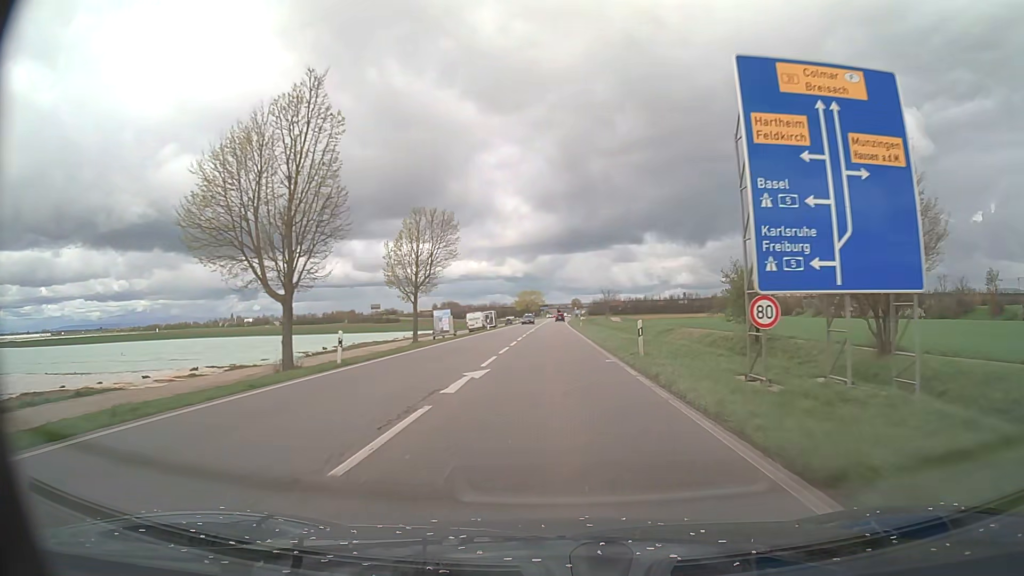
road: primary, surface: asphalt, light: Day
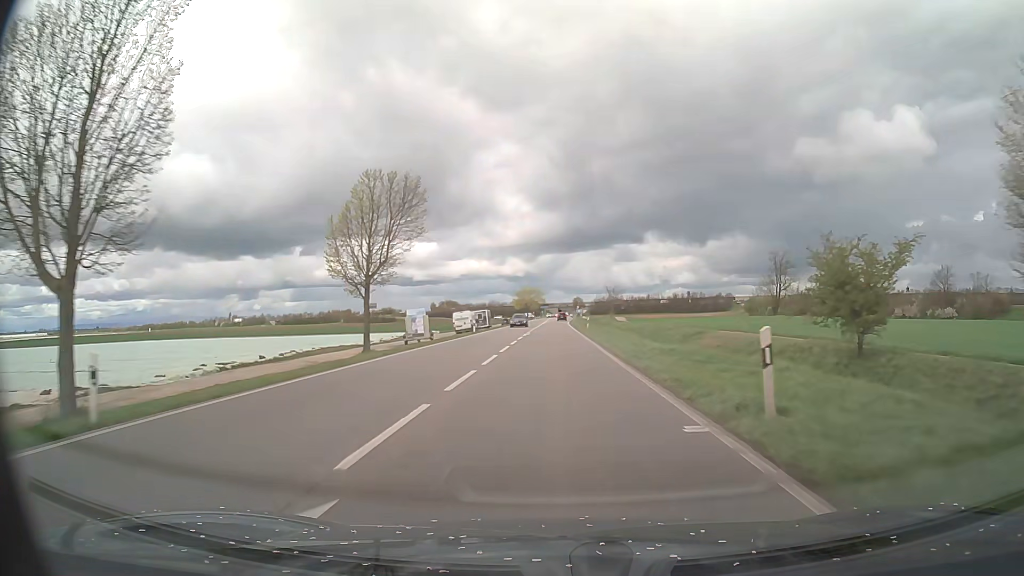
(0.0, +11.8) m; 0°
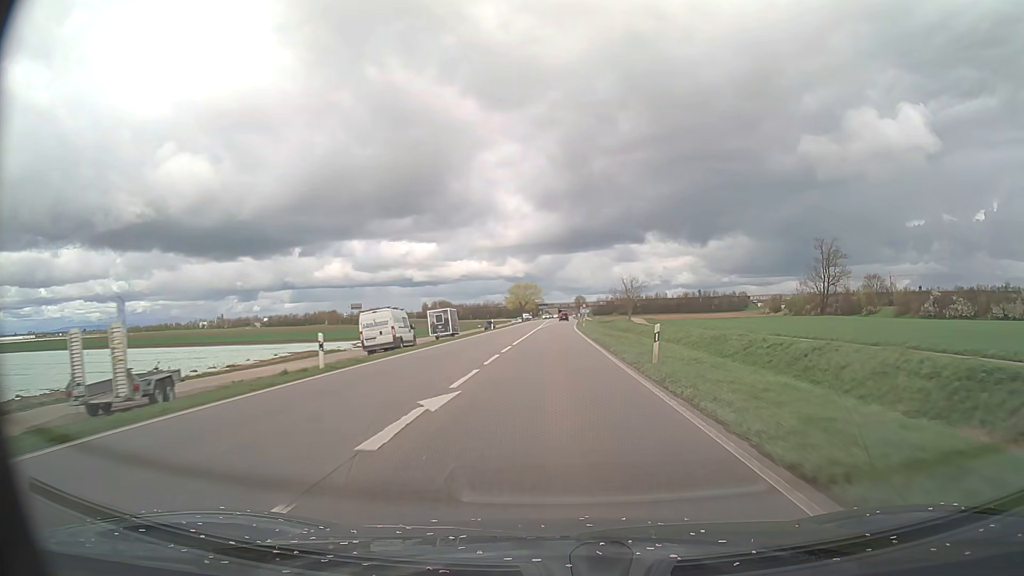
(0.0, +35.1) m; 0°
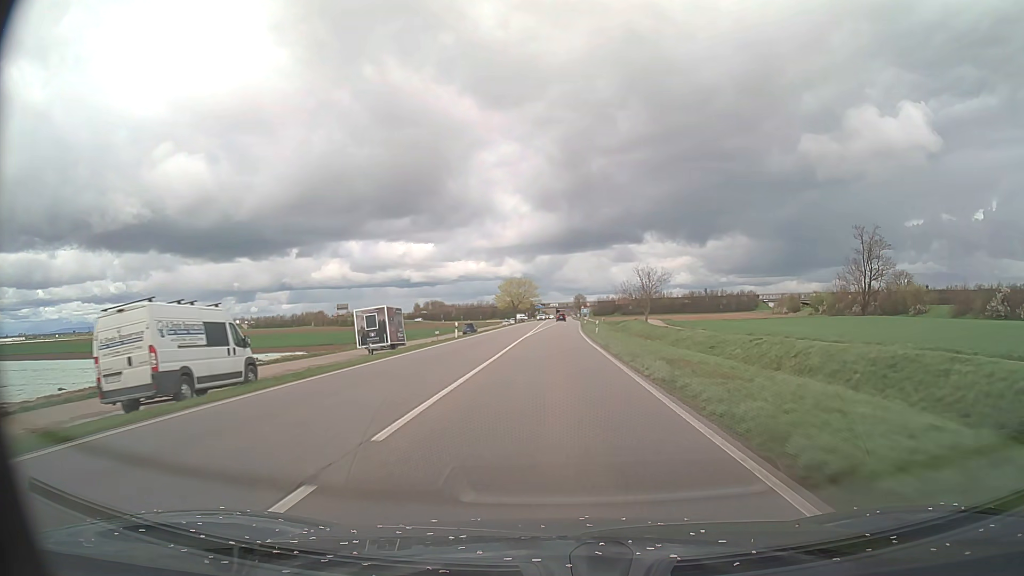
(-0.1, +23.4) m; 0°
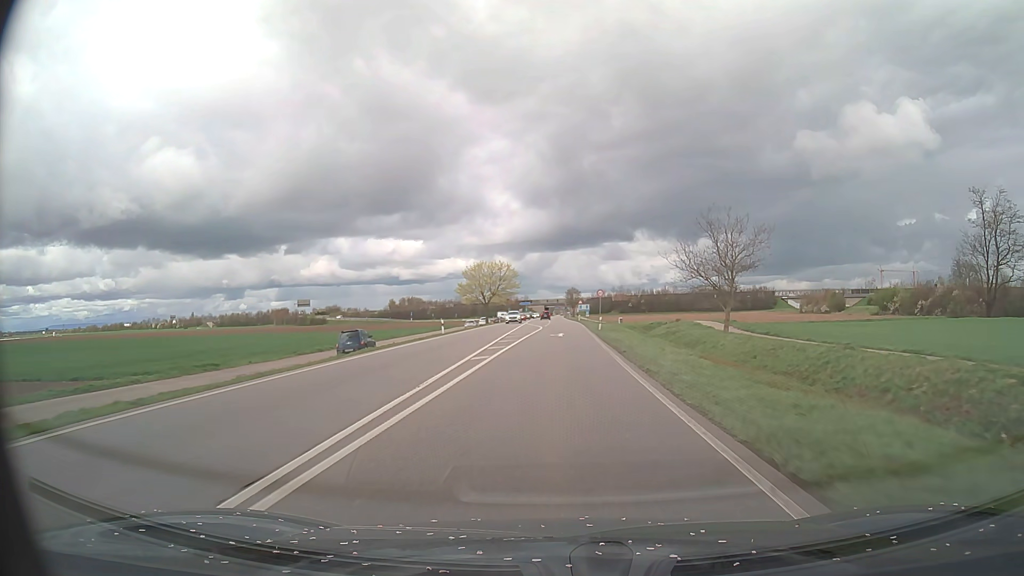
(+0.4, +46.6) m; +1°
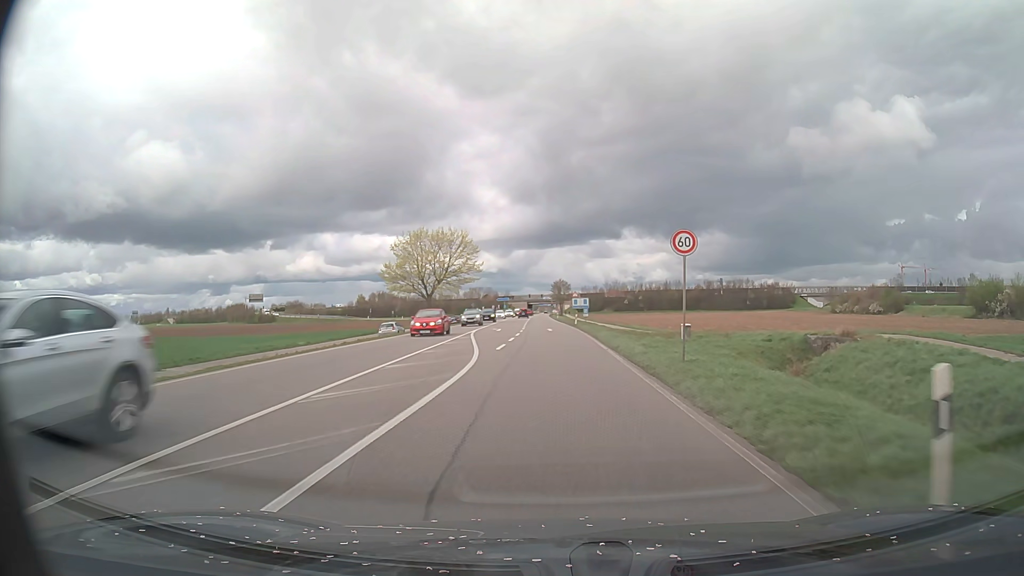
(+0.5, +42.1) m; +1°
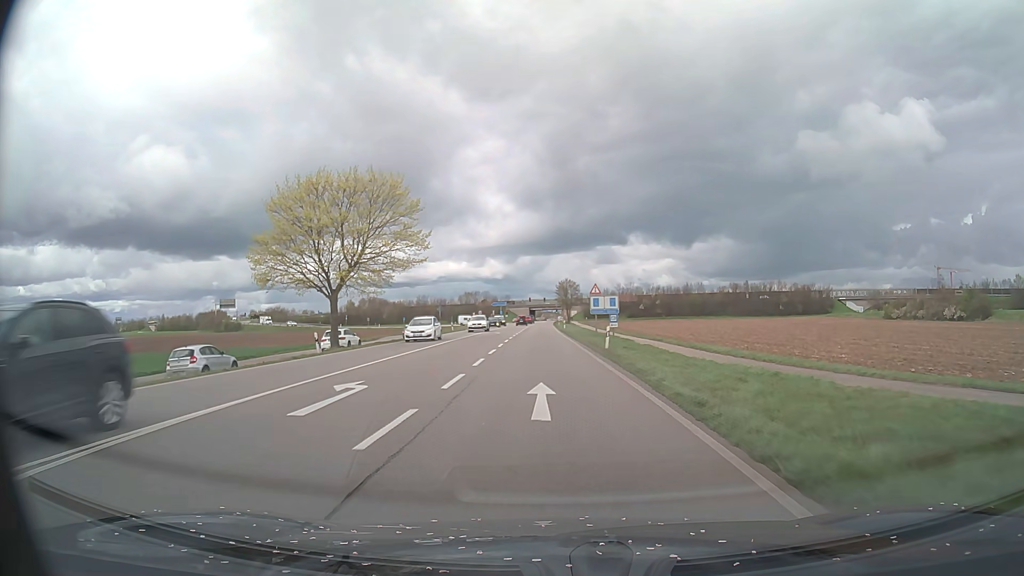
(0.0, +33.8) m; 0°
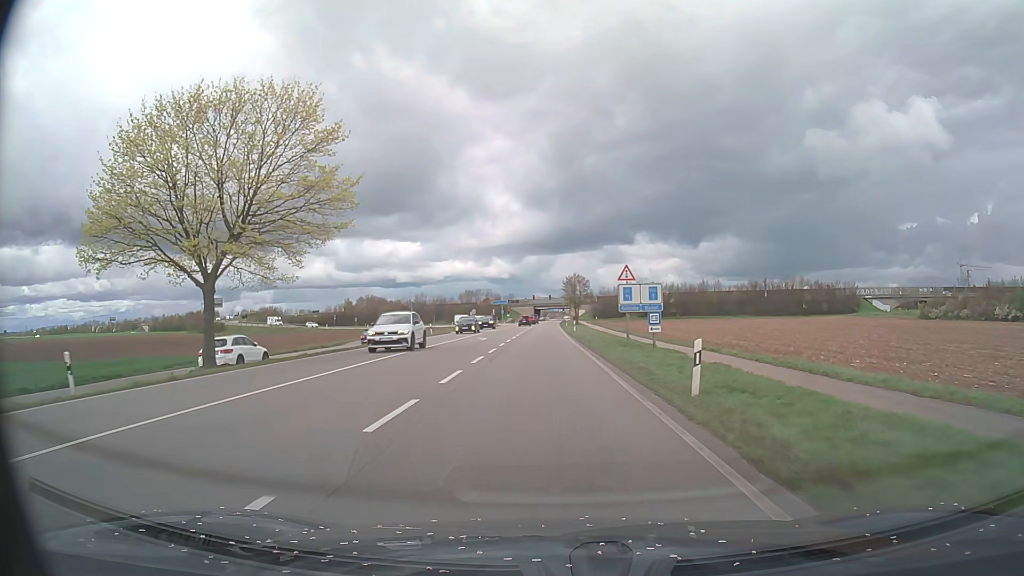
(-0.1, +16.9) m; 0°
(0, +10) (0, +20) (0, +30) (0, +40) (0, +50) (-1, +60) (-1, +70) (-1, +80) (-1, +90) (-1, +100) m
